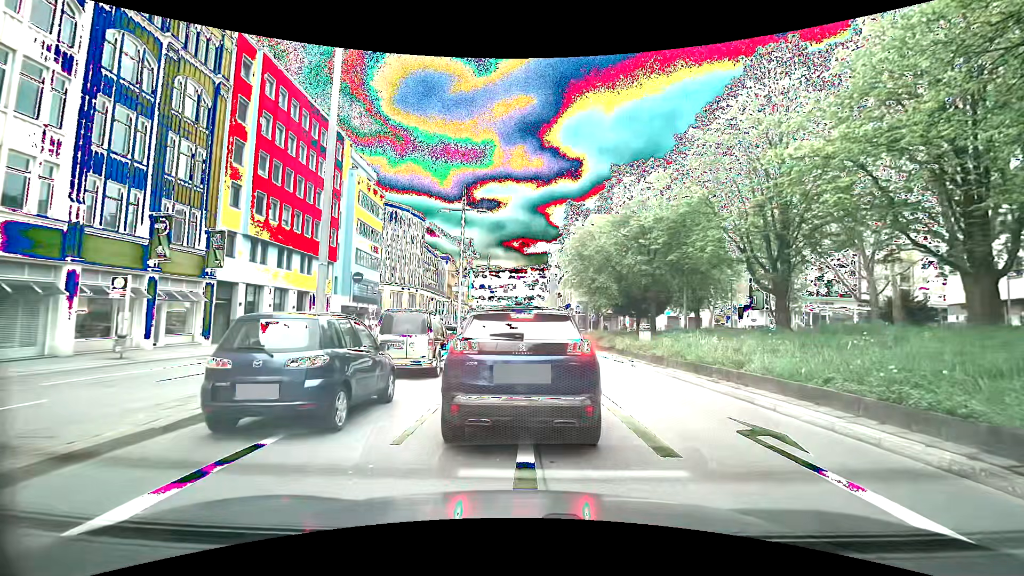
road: primary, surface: asphalt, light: Day
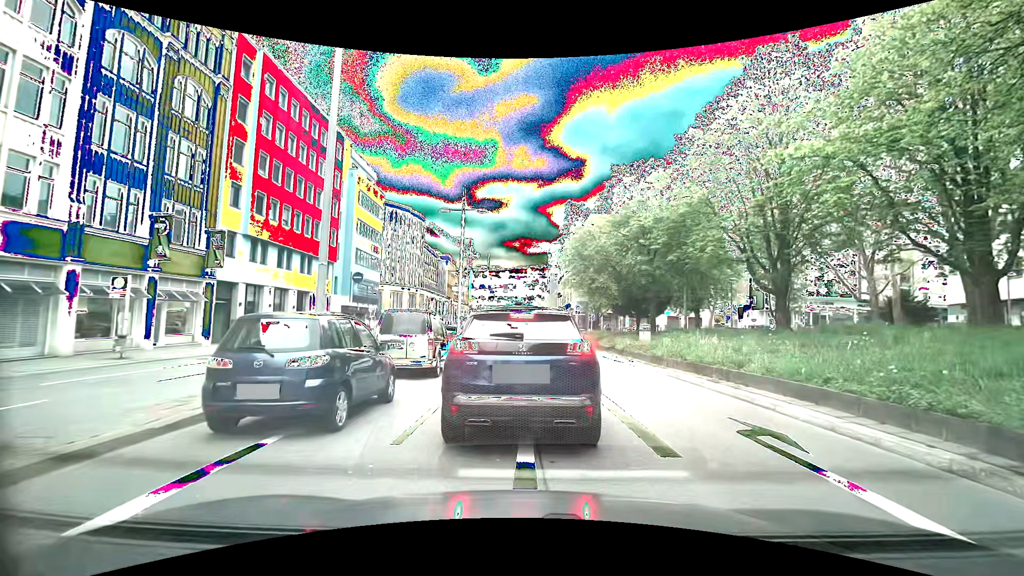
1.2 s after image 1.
(0.0, 0.0) m; 0°
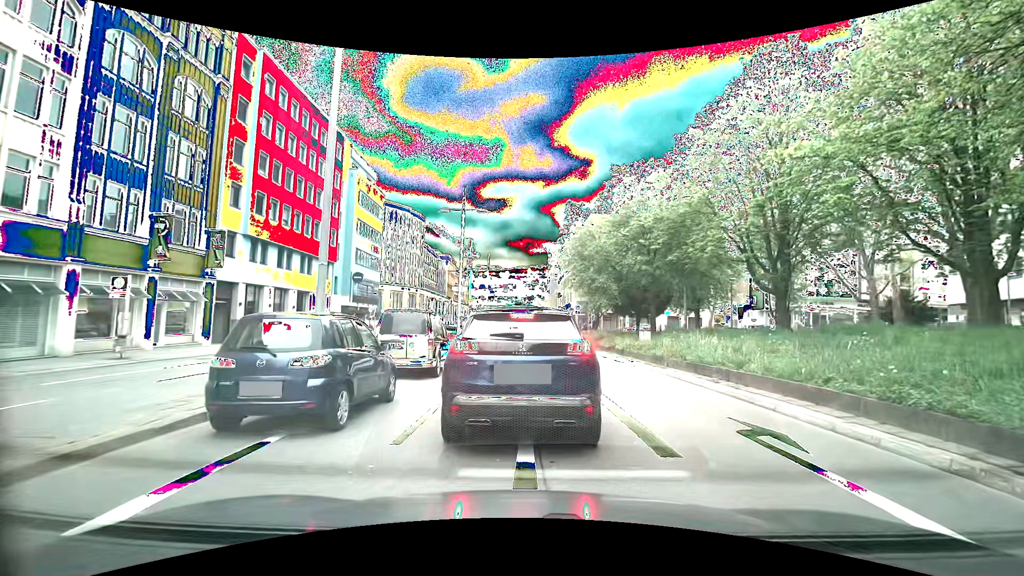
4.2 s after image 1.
(0.0, 0.0) m; 0°
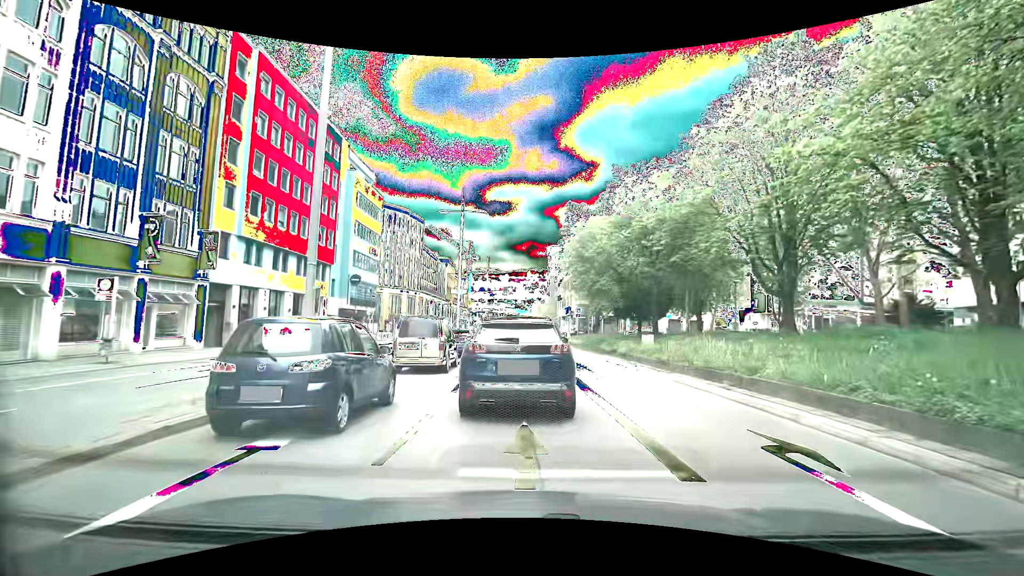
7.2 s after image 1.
(0.0, +0.8) m; -1°
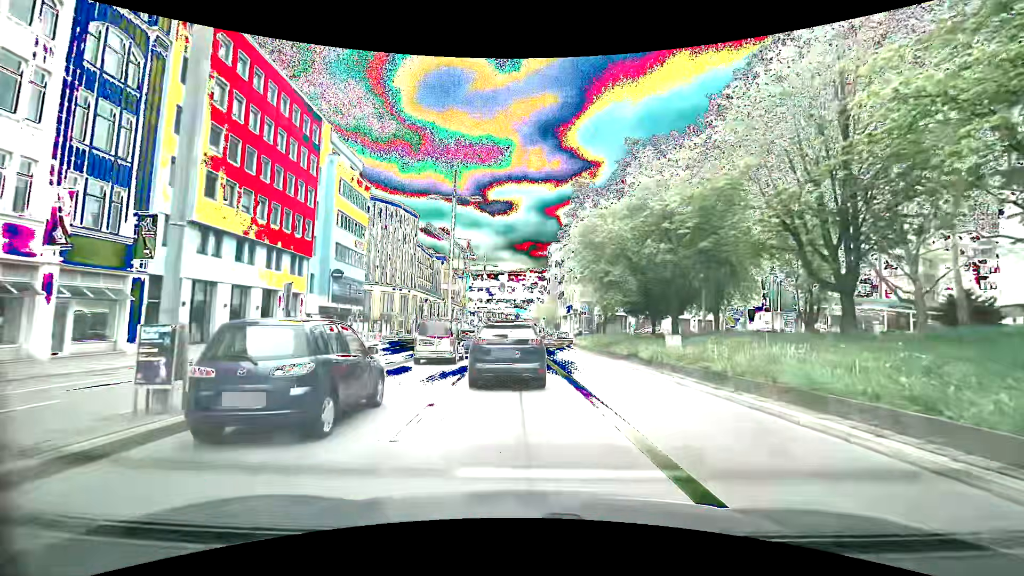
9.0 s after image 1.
(-0.3, +5.2) m; -2°
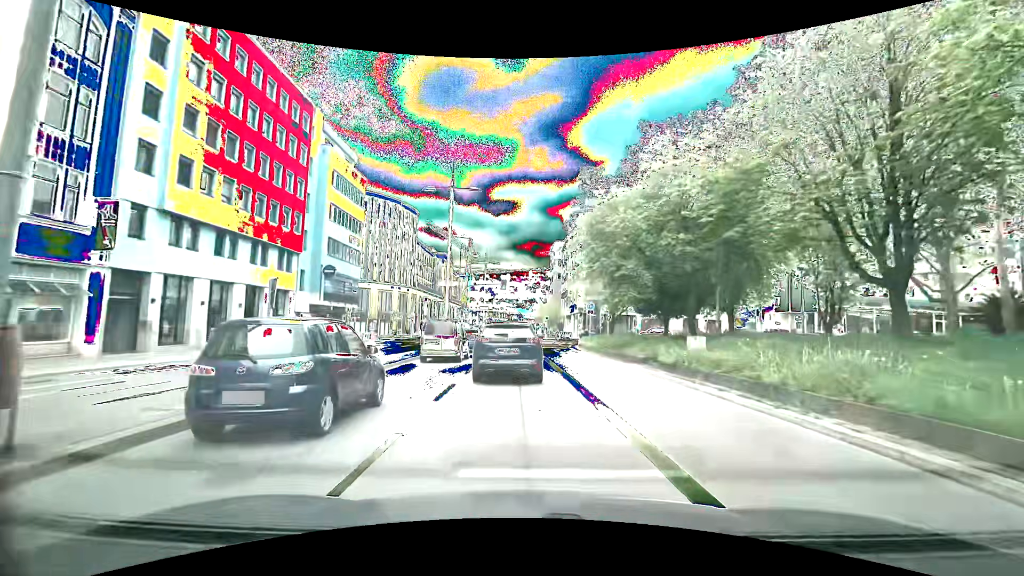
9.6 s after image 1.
(-0.1, +2.8) m; -2°
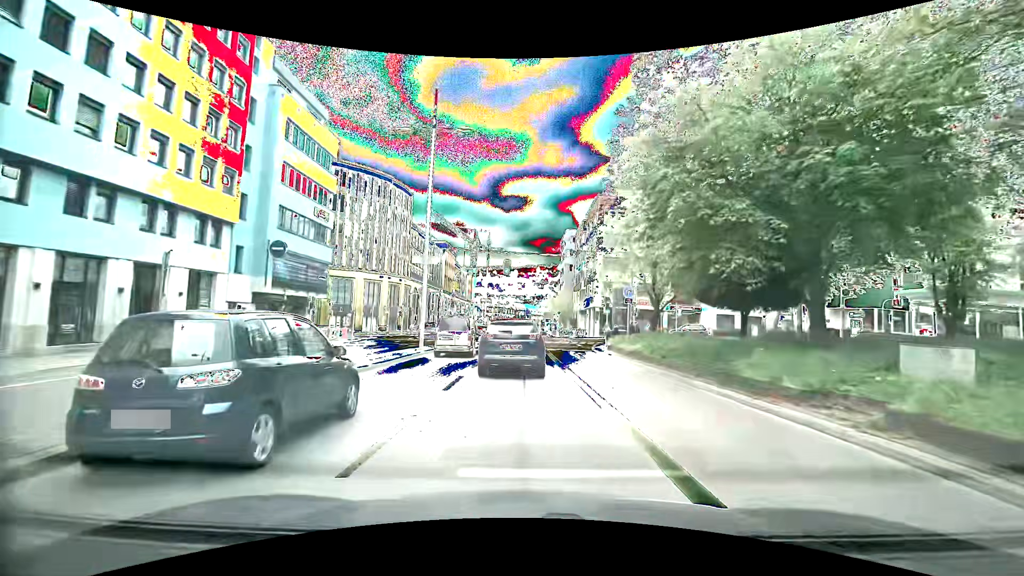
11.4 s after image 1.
(+0.1, +11.3) m; 0°
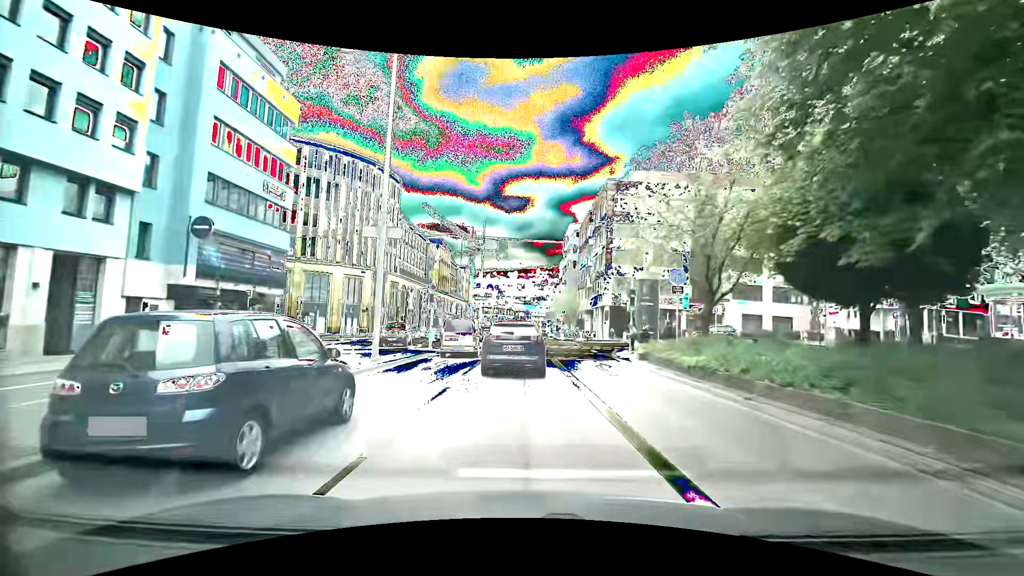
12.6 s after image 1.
(+0.1, +8.3) m; +1°
(0, +10) (0, +20) (0, +30) (0, +40) (0, +50) (0, +60) (0, +70) (0, +80) (0, +90) (+1, +100) m
